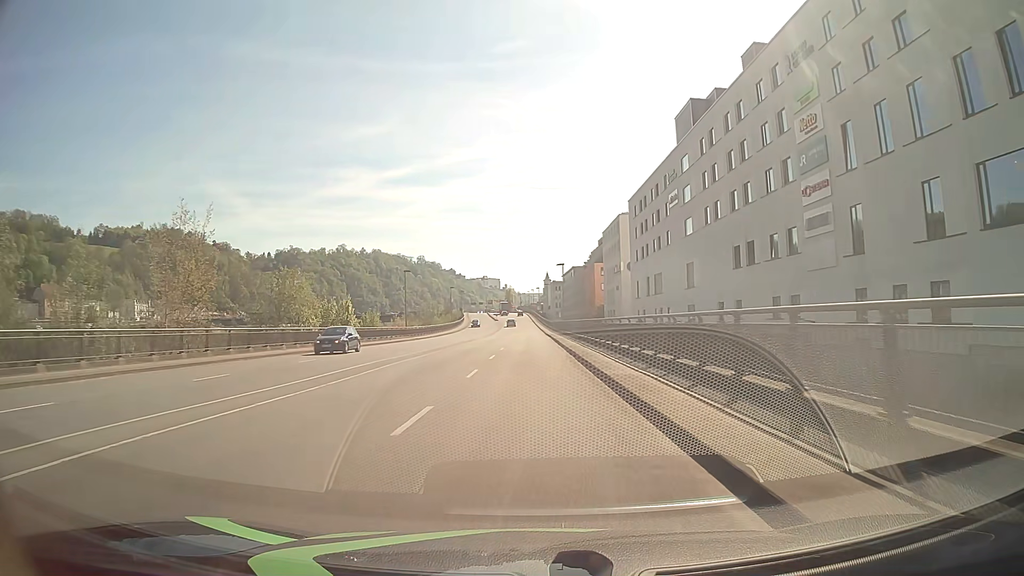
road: primary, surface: asphalt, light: Day
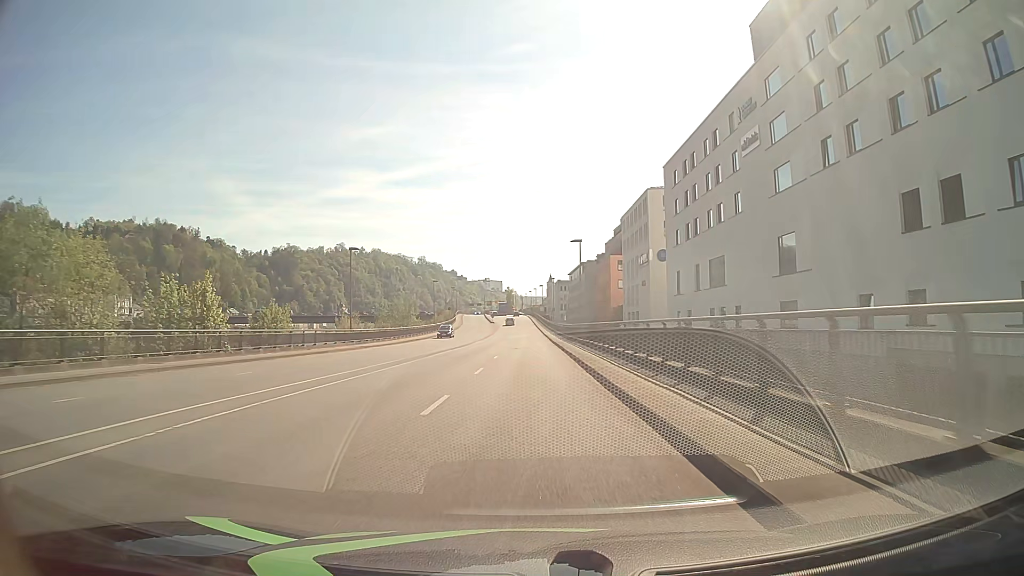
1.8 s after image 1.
(0.0, +24.7) m; 0°
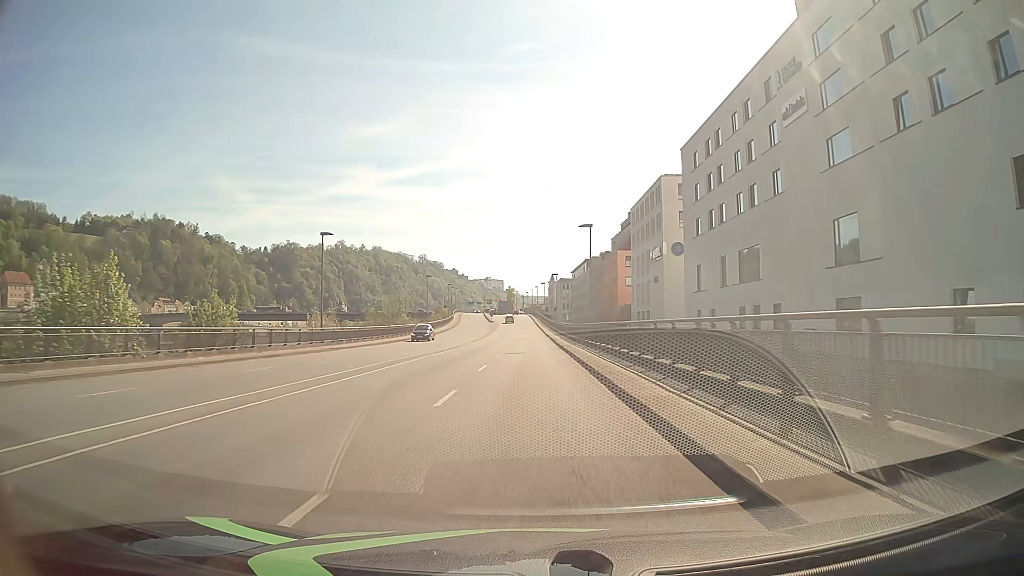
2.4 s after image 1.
(0.0, +8.0) m; 0°
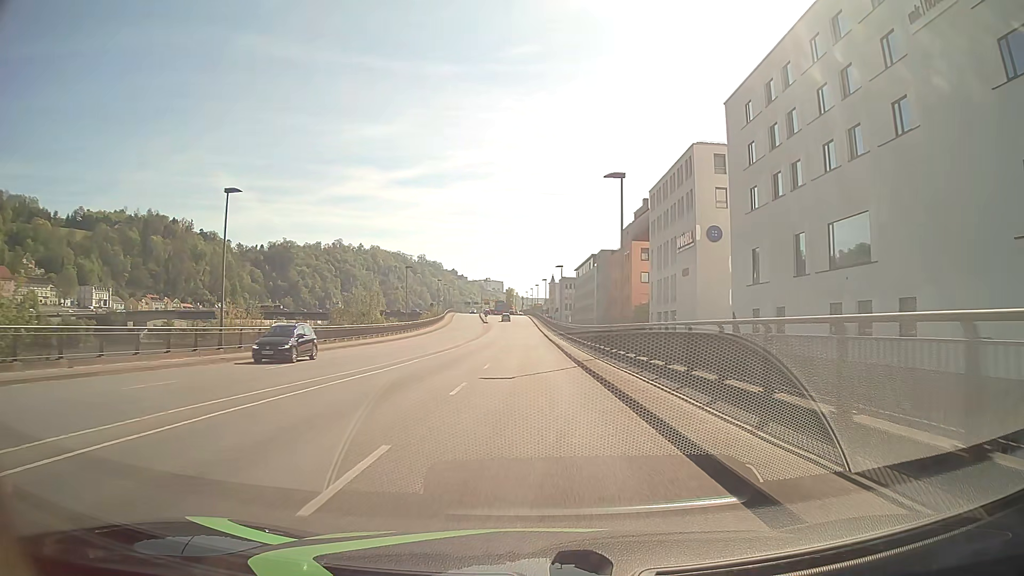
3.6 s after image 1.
(0.0, +15.8) m; 0°
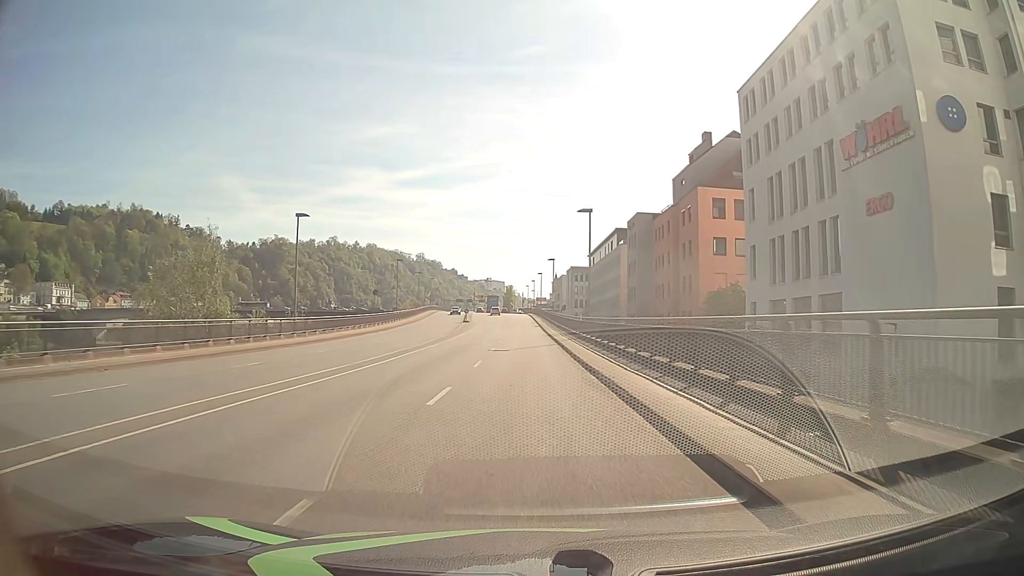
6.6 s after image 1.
(+0.2, +38.7) m; 0°
(0, +10) (0, +20) (0, +30) (0, +40) (0, +50) (0, +60) (-1, +70) (-1, +80) (-1, +90) (-2, +100) m
